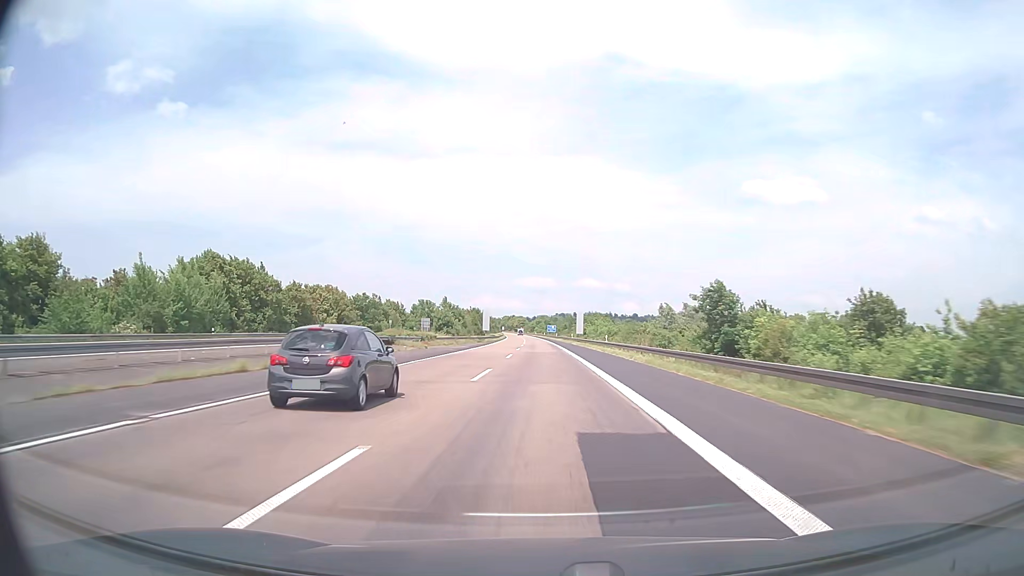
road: motorway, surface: asphalt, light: Day
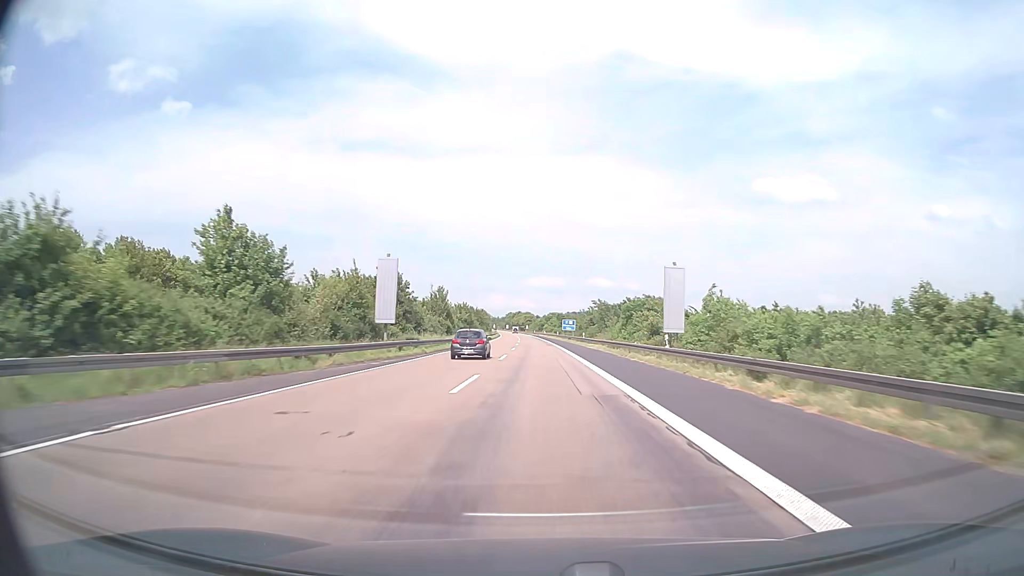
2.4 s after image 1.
(-0.3, +76.0) m; -1°
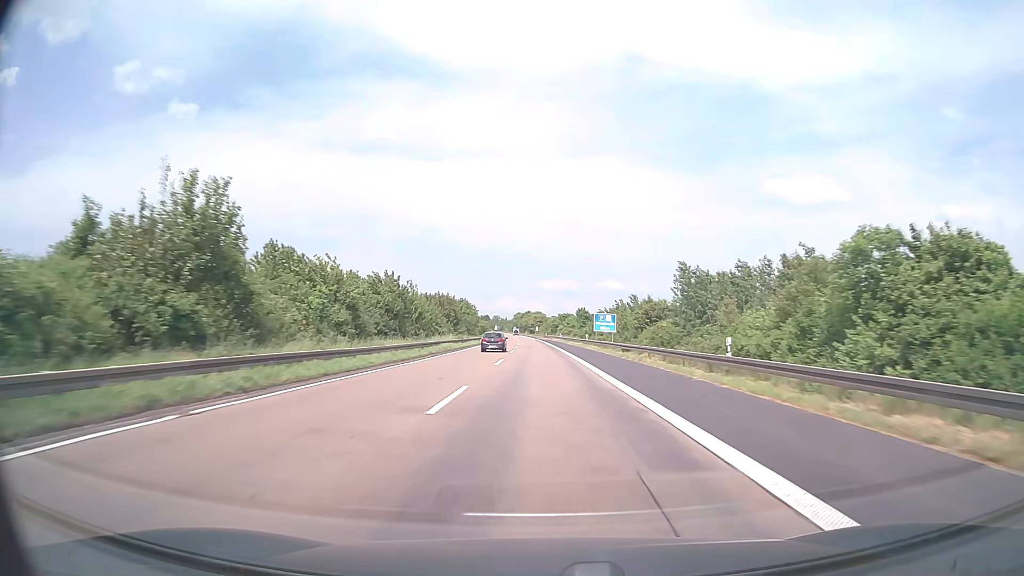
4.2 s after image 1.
(-0.5, +57.0) m; -1°
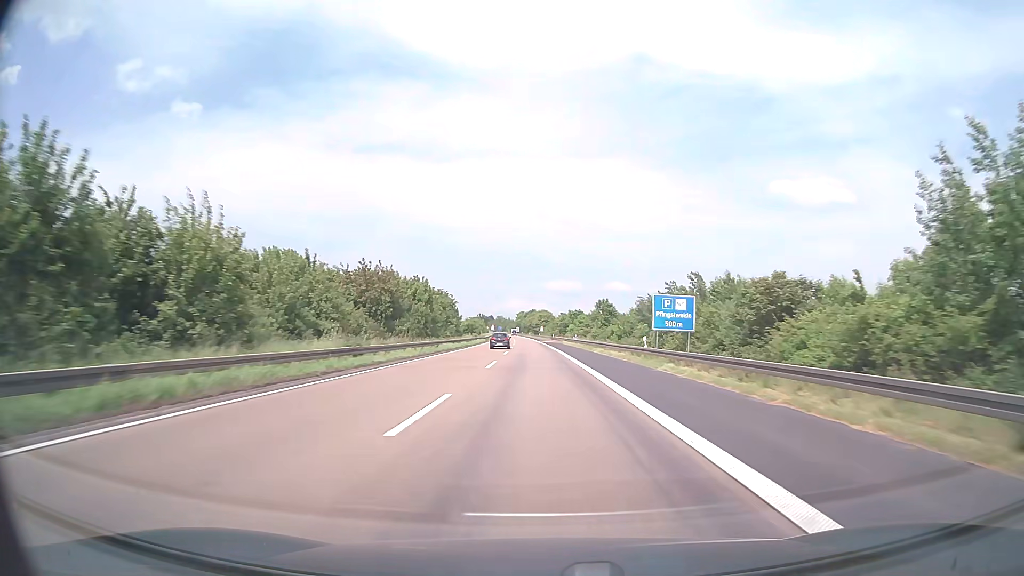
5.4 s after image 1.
(-0.2, +38.0) m; 0°
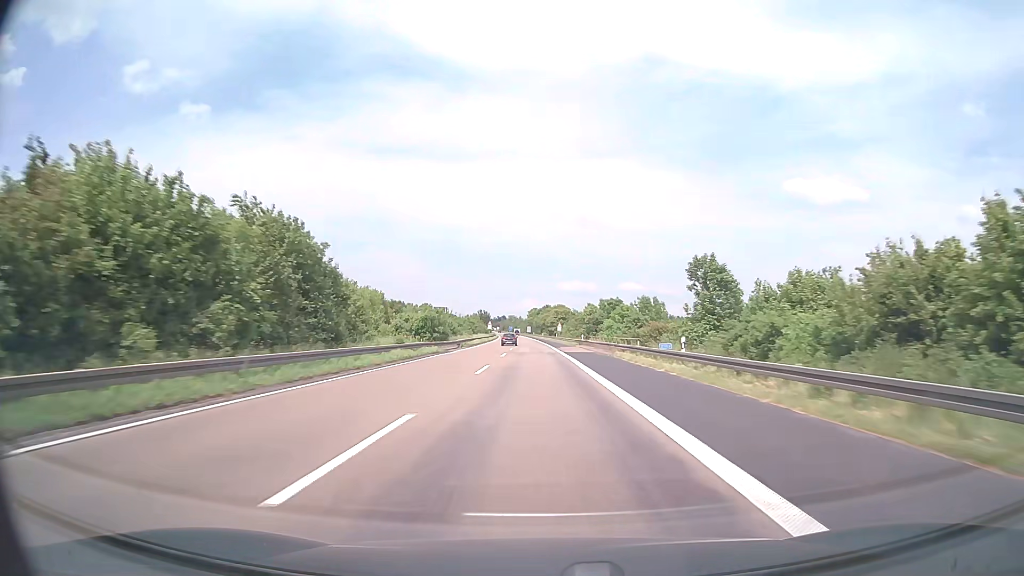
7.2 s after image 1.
(-0.7, +57.0) m; -1°
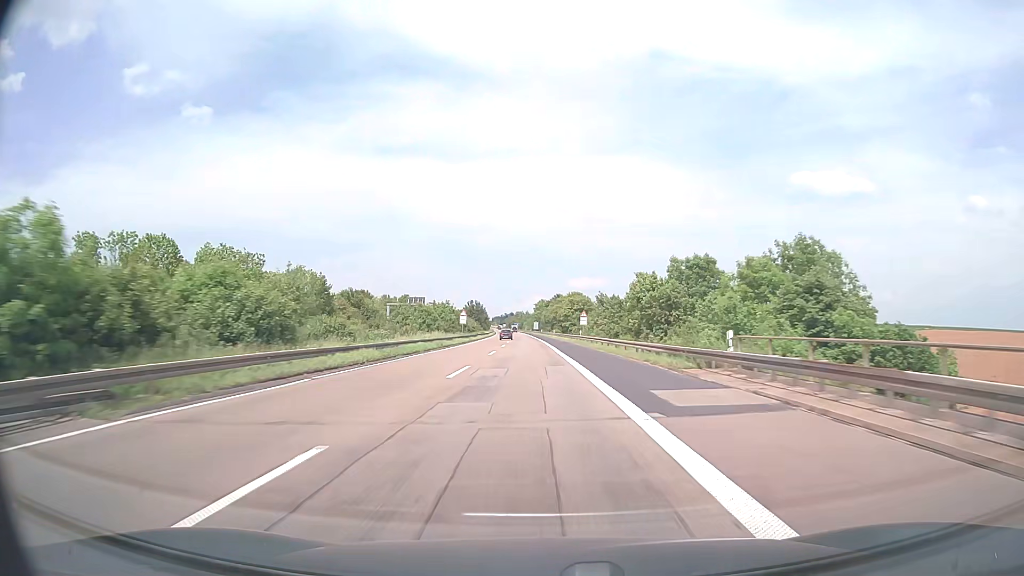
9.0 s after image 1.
(-0.2, +57.0) m; -1°
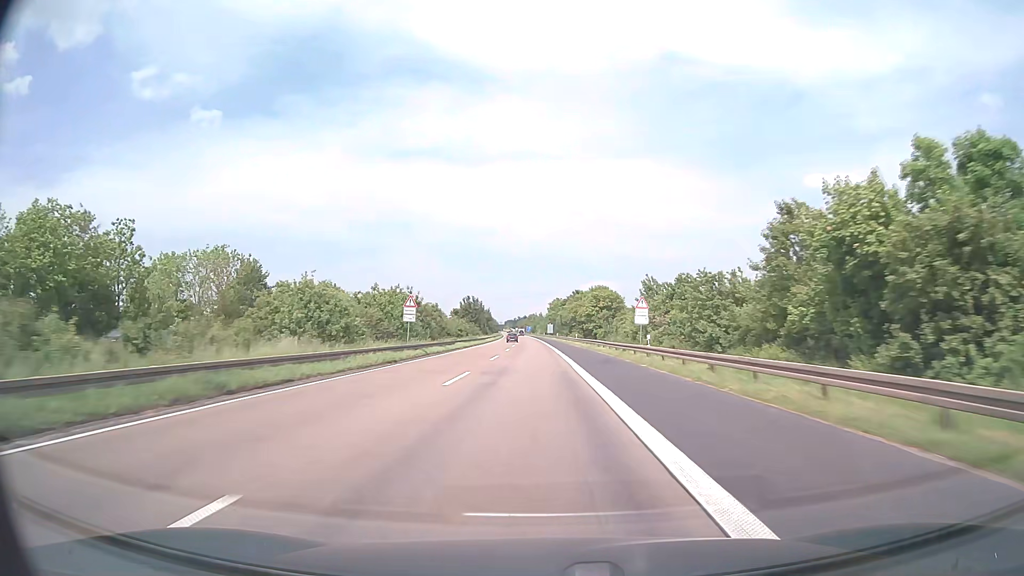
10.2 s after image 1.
(-0.5, +38.0) m; -1°
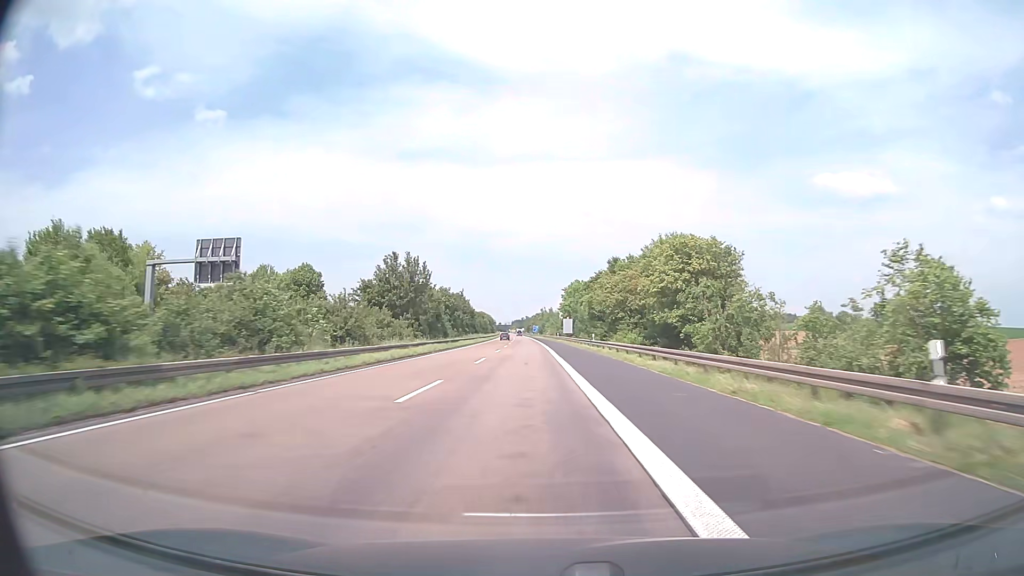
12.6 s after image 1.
(-0.8, +76.1) m; -1°
(0, +10) (0, +20) (0, +30) (0, +40) (0, +50) (-1, +60) (-1, +70) (-1, +80) (-1, +90) (-2, +100) m
